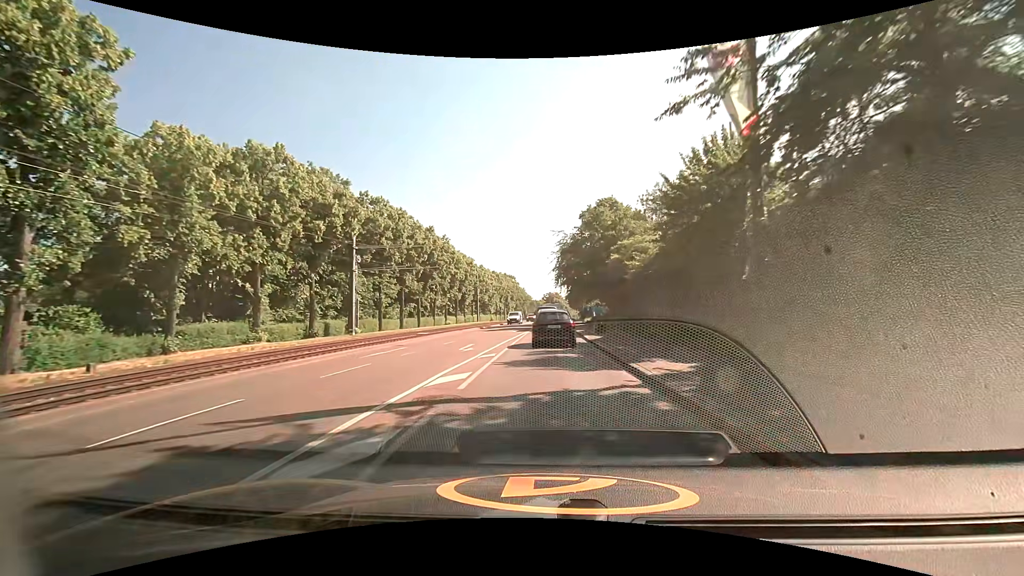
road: secondary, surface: asphalt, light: Day
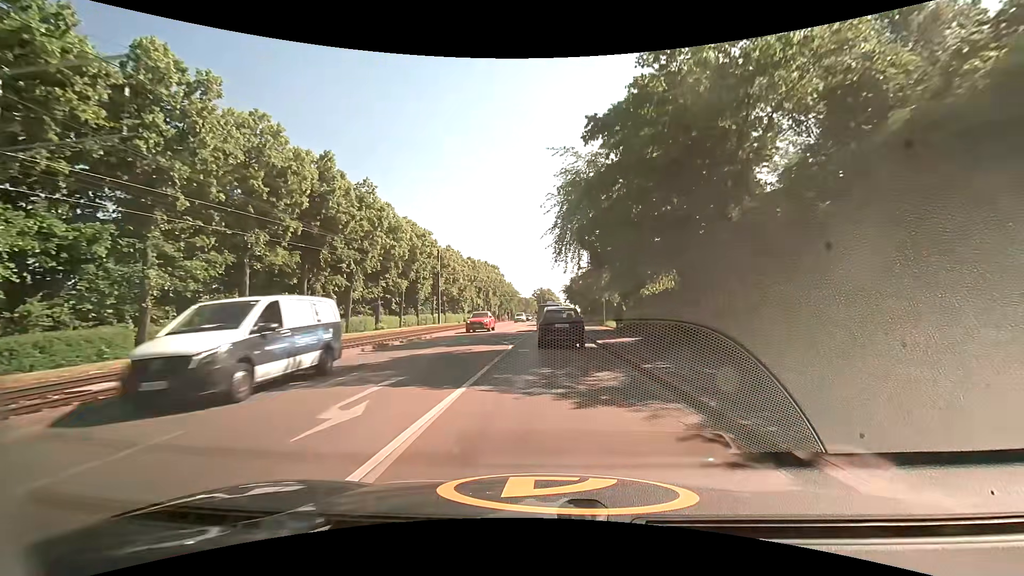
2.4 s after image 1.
(+0.5, +32.8) m; +1°
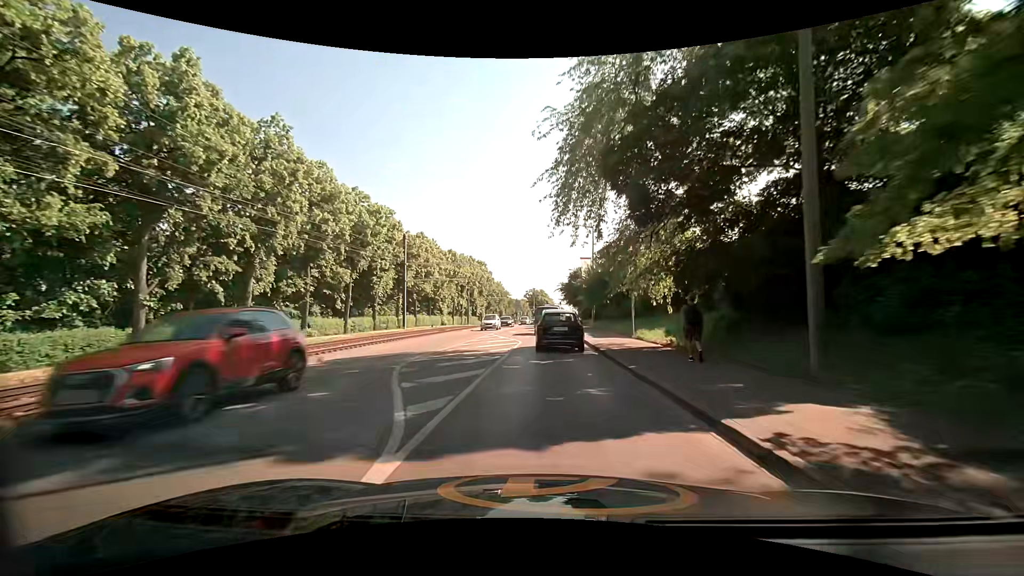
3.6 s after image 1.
(+0.1, +15.5) m; +1°
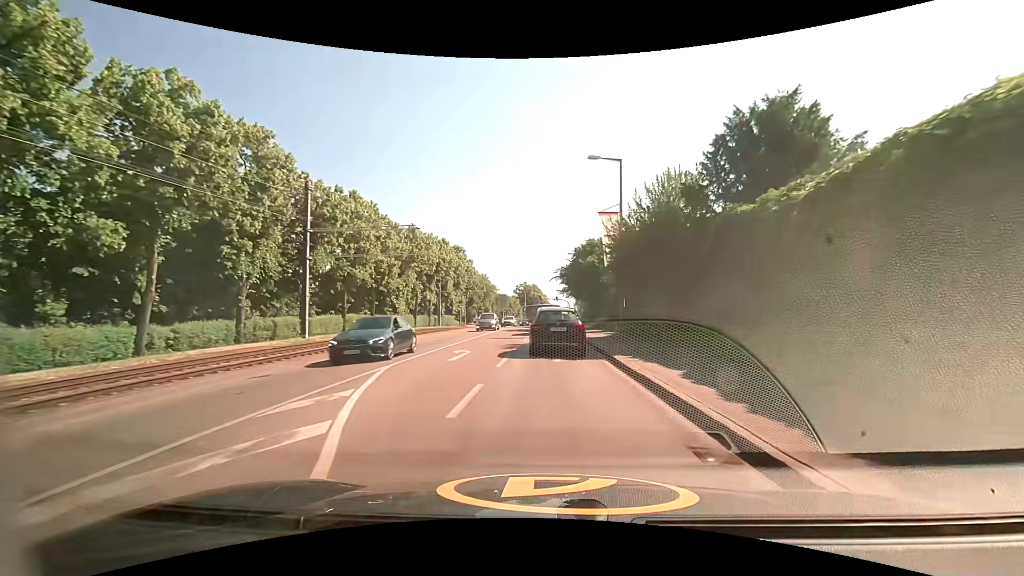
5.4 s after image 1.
(0.0, +23.8) m; +1°
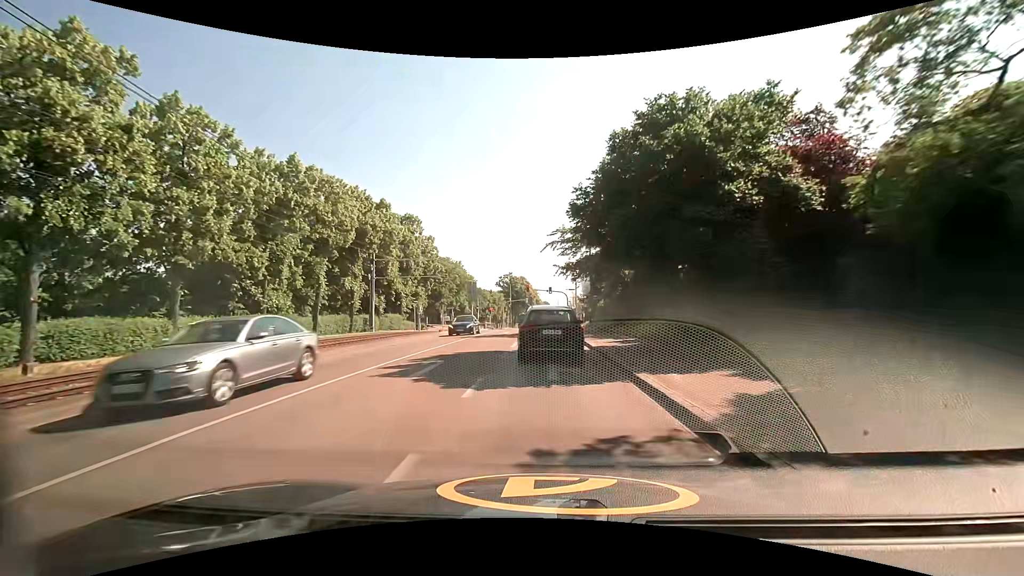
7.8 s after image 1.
(+0.3, +28.5) m; +1°
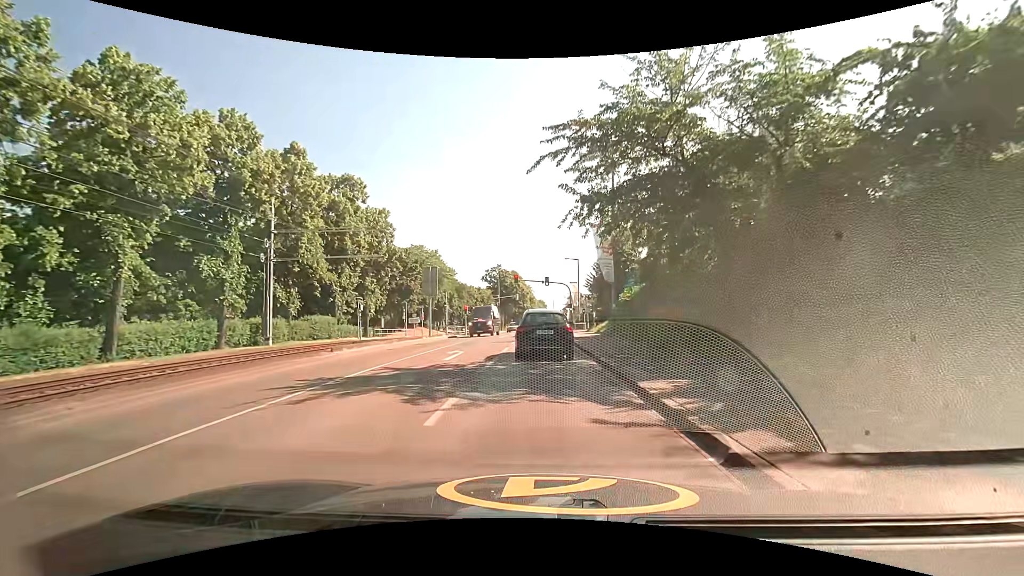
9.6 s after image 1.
(+0.1, +19.8) m; 0°
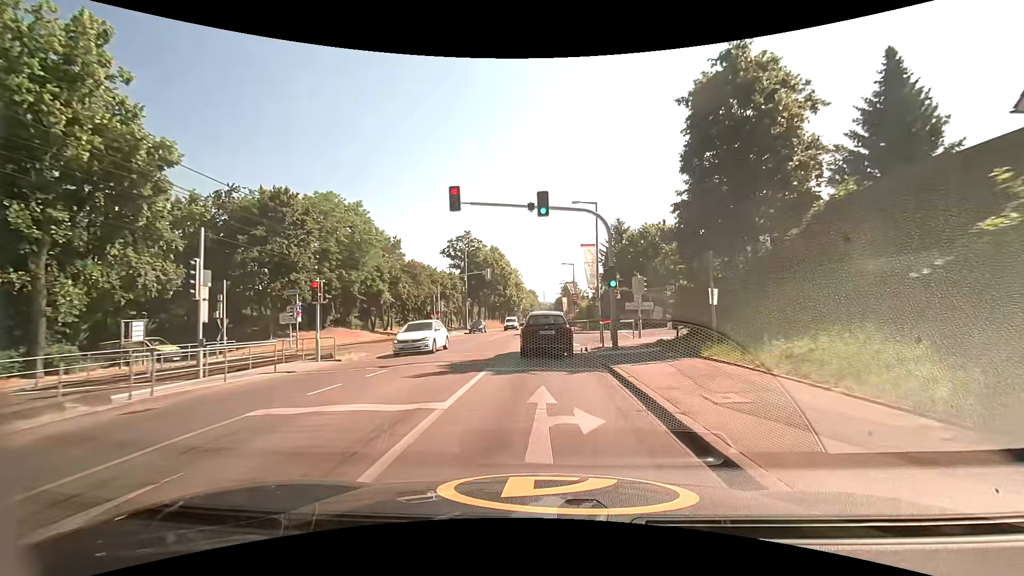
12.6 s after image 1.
(+0.3, +35.6) m; +1°
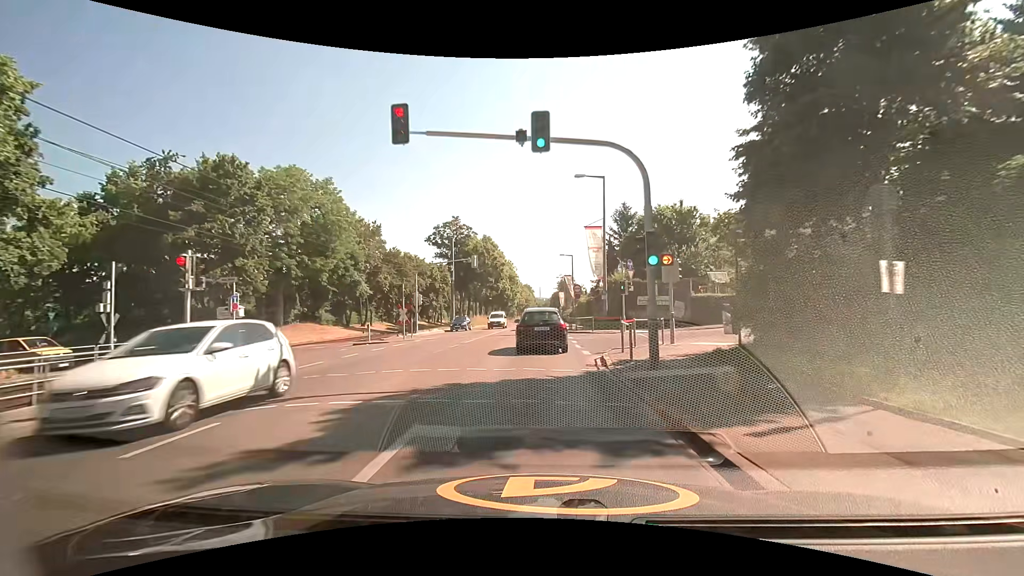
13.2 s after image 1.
(+0.1, +7.2) m; +1°
(0, +10) (0, +20) (0, +30) (0, +40) (-1, +50) (-1, +60) (-1, +70) (-1, +80) (0, +90) (0, +100) m
